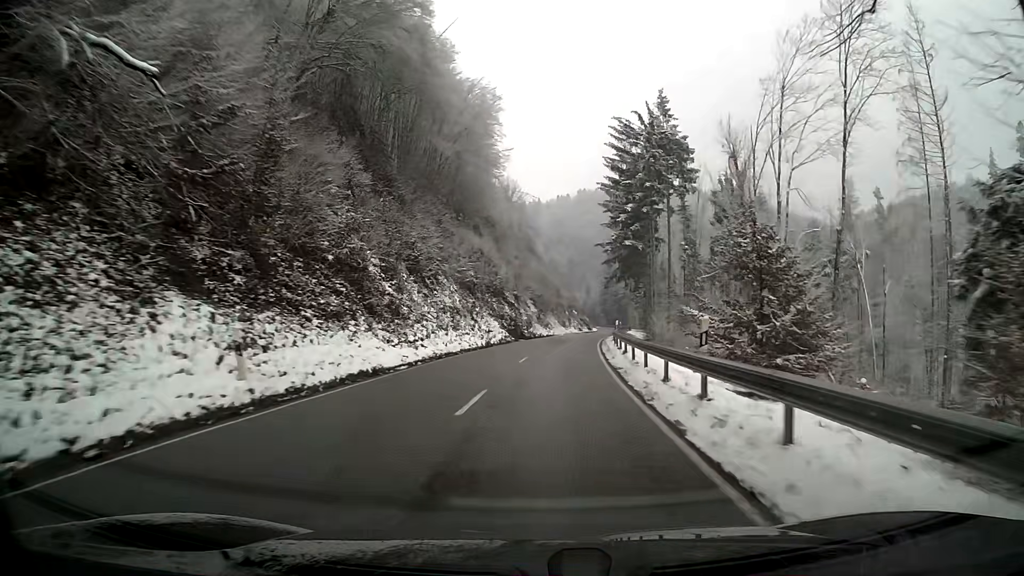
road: secondary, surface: asphalt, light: Day
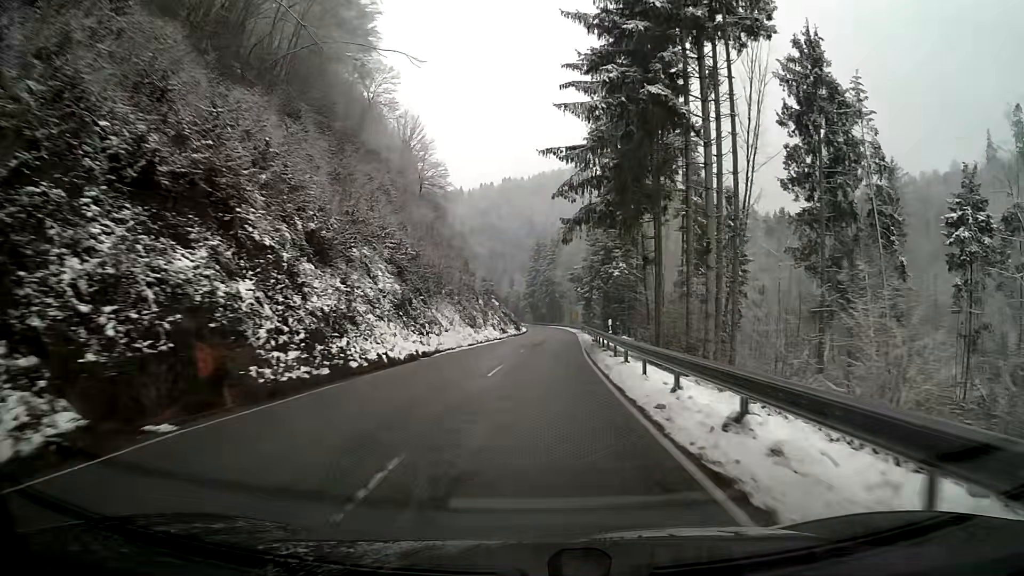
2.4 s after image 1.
(+2.7, +43.3) m; +6°
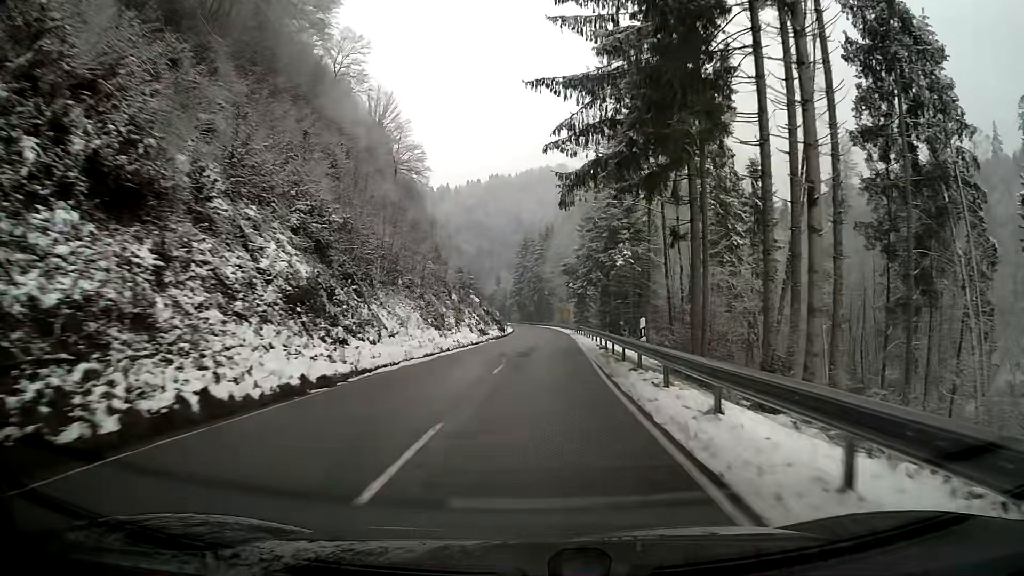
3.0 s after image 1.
(+0.1, +11.0) m; +1°
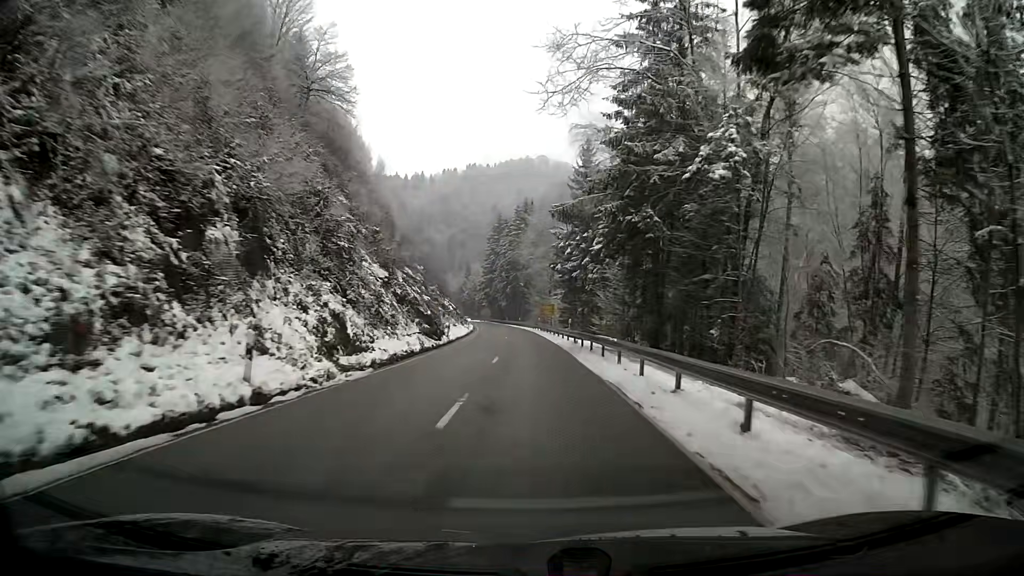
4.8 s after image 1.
(+0.7, +33.1) m; +2°
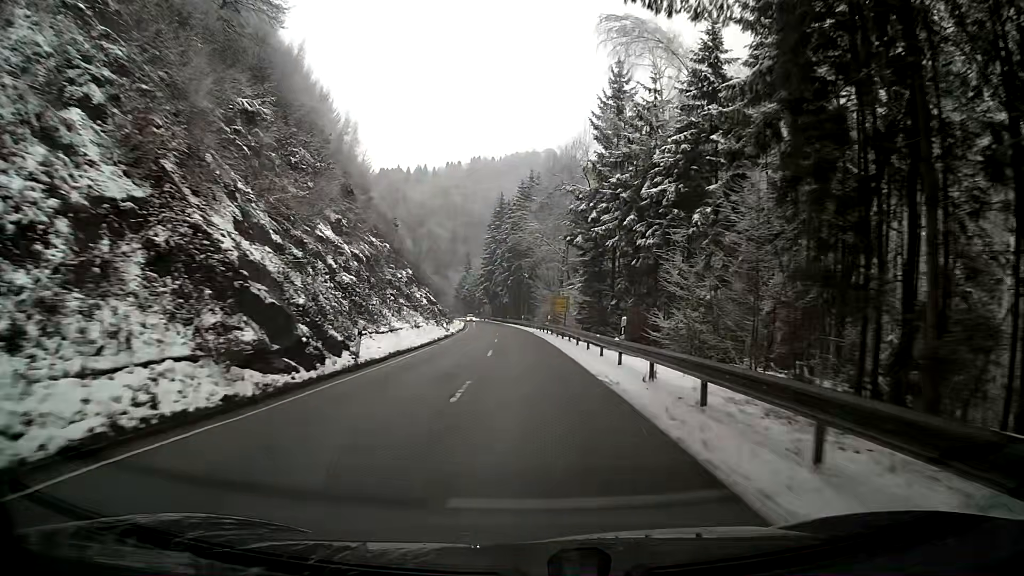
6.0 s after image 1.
(-0.1, +22.3) m; -1°
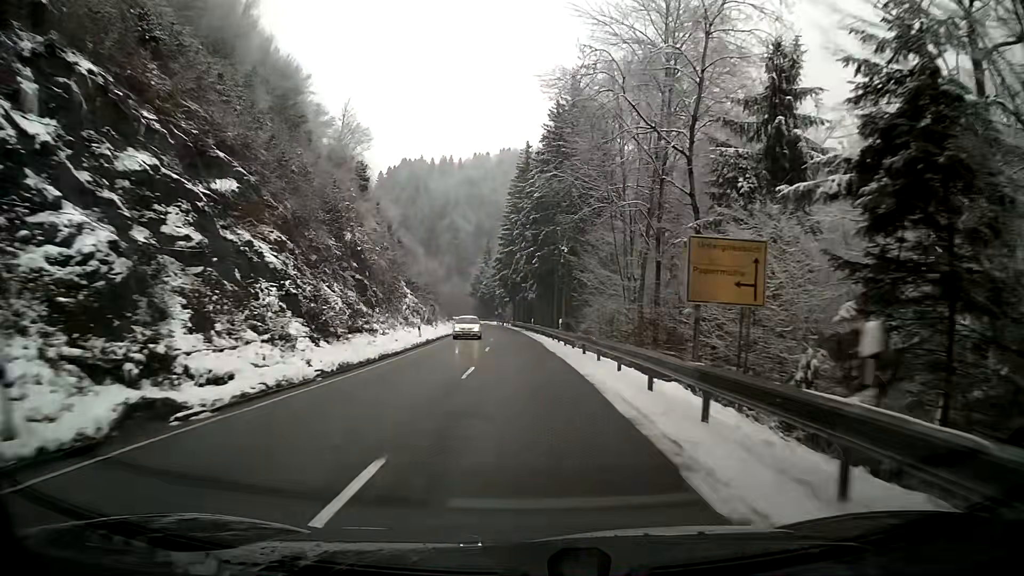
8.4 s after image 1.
(-1.0, +45.2) m; -3°
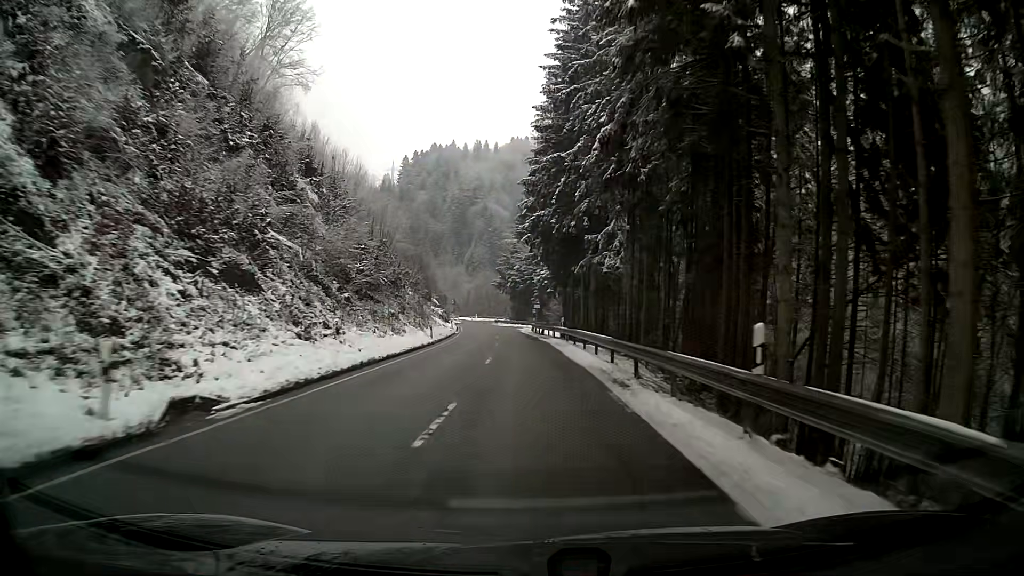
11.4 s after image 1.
(-1.8, +57.4) m; -4°
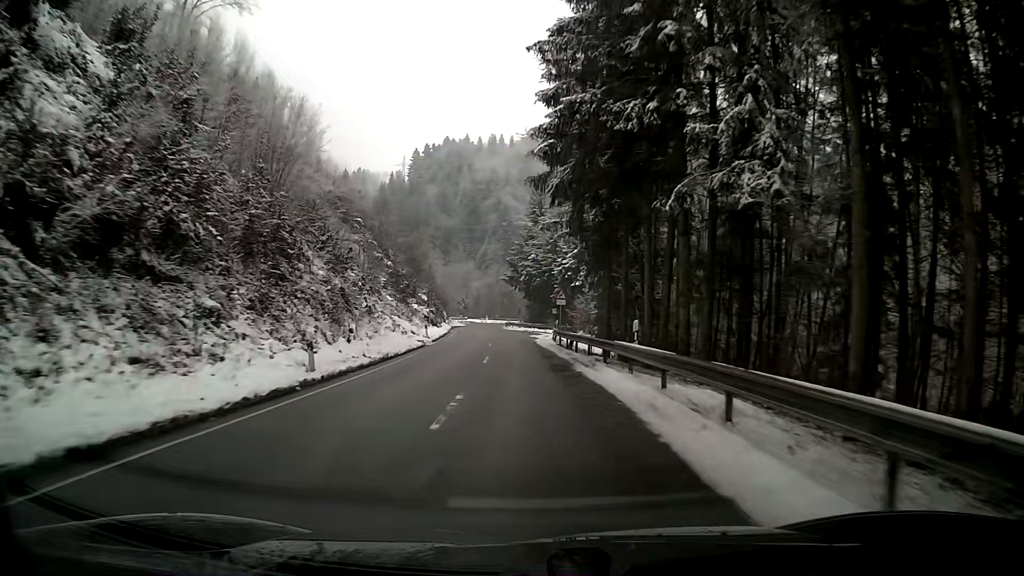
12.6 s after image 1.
(-0.3, +23.2) m; -1°
